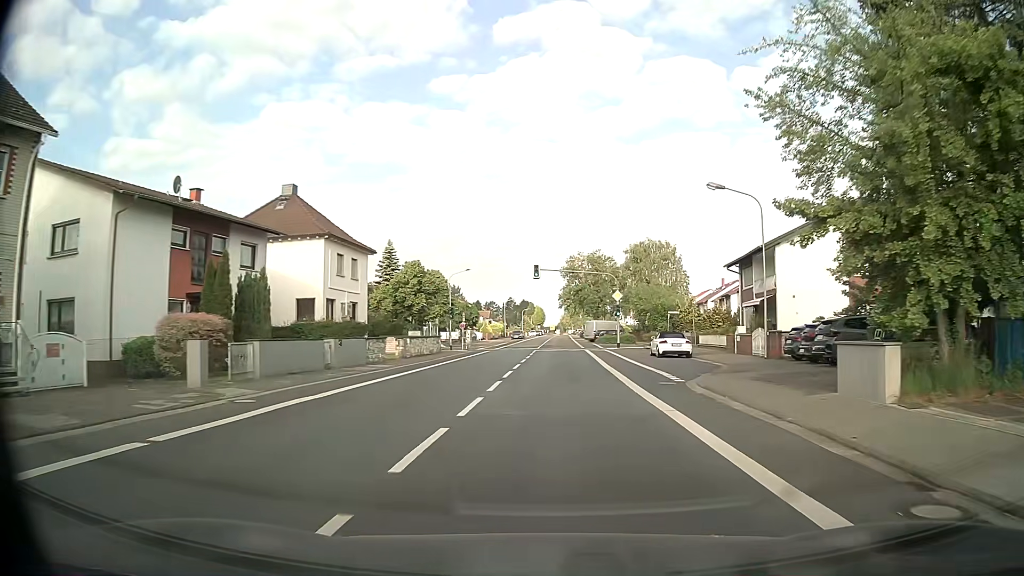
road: secondary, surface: asphalt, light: Day
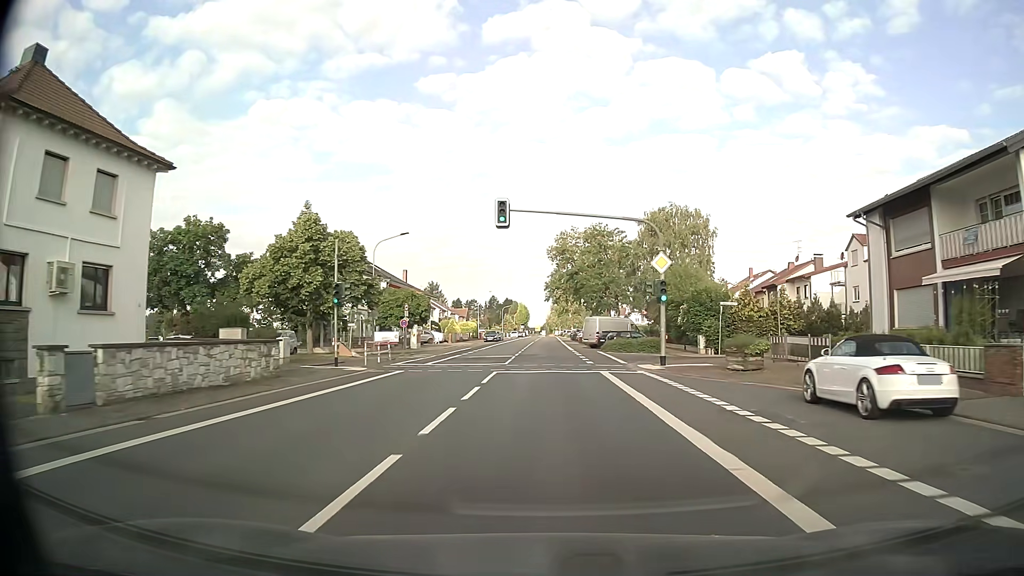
(+0.5, +25.1) m; +1°
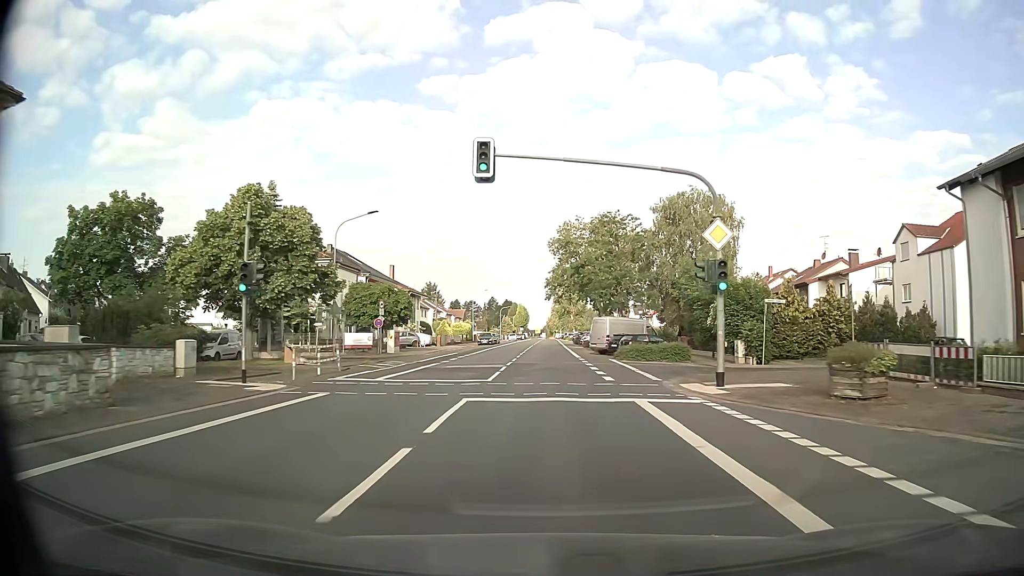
(0.0, +8.5) m; 0°
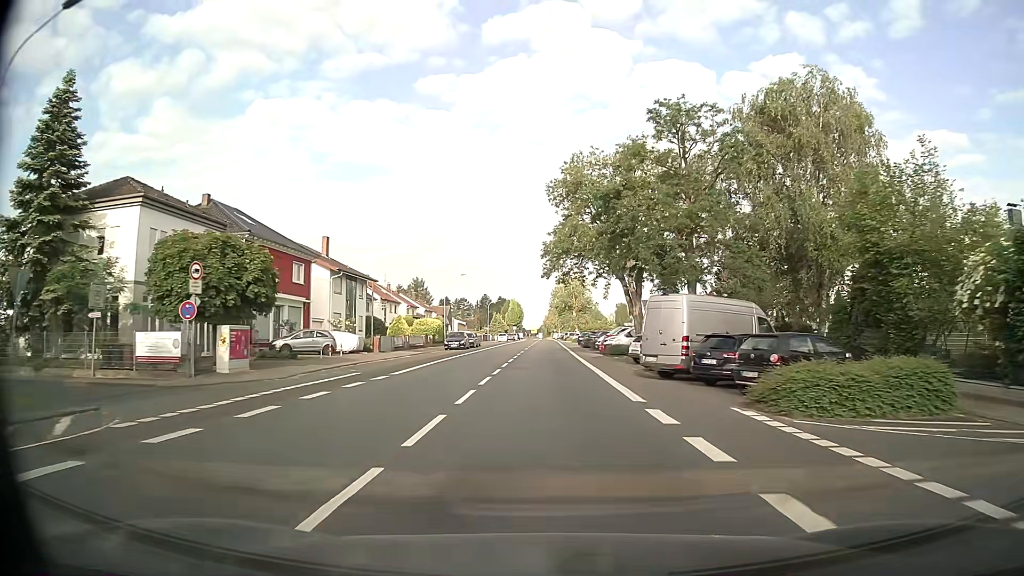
(+0.1, +25.4) m; +1°
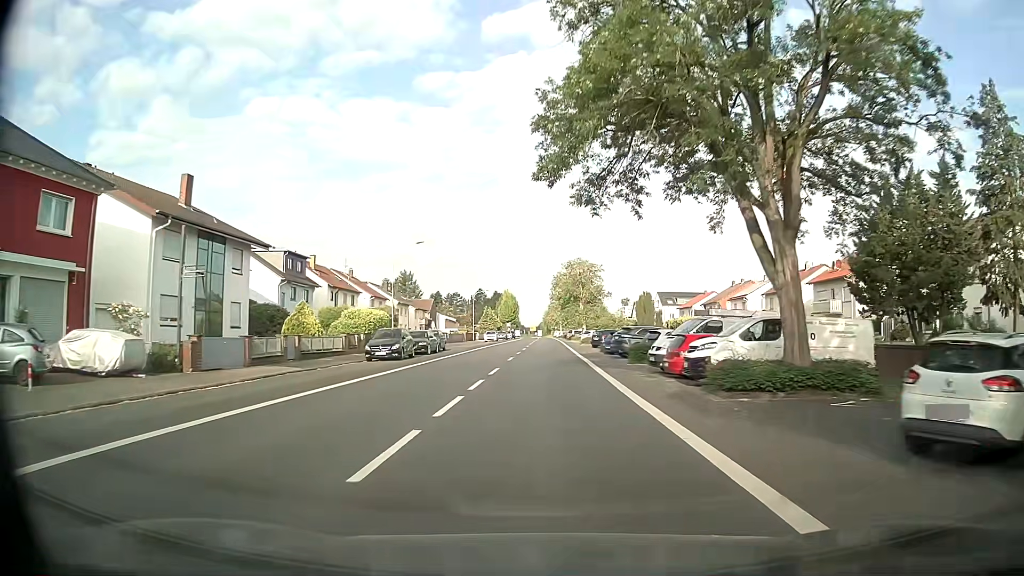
(-0.1, +25.1) m; 0°
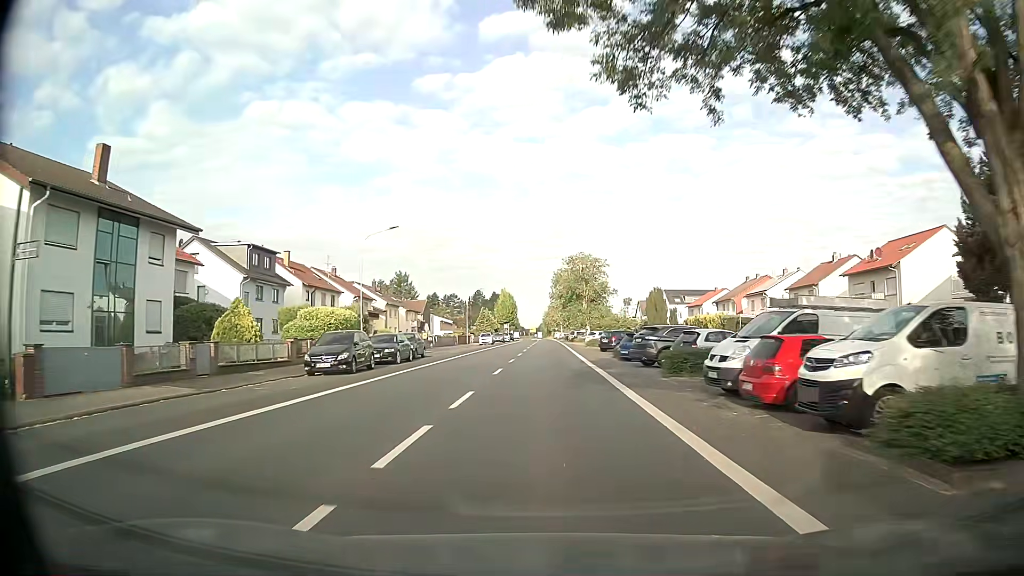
(0.0, +8.3) m; 0°
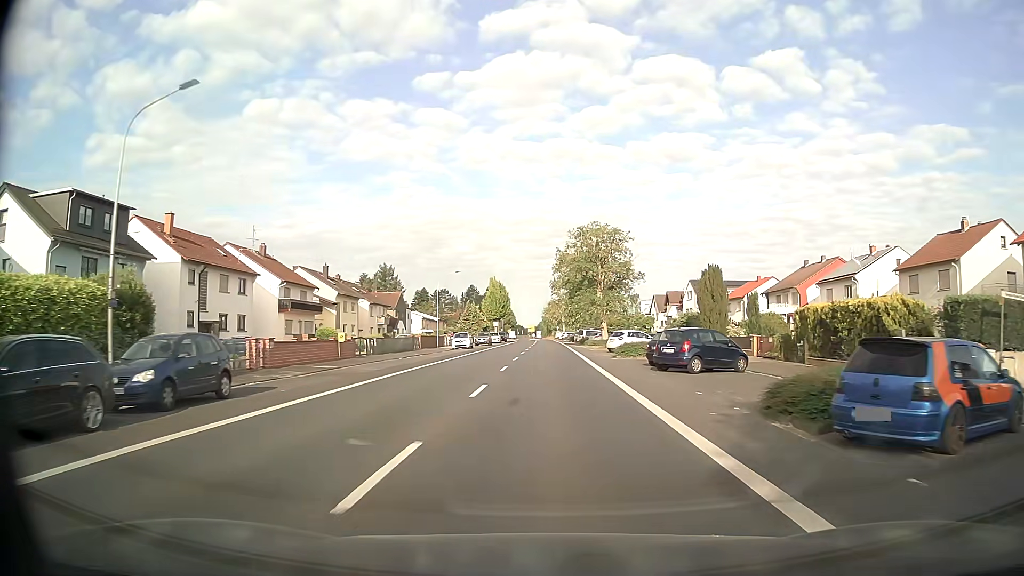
(-0.1, +25.1) m; 0°
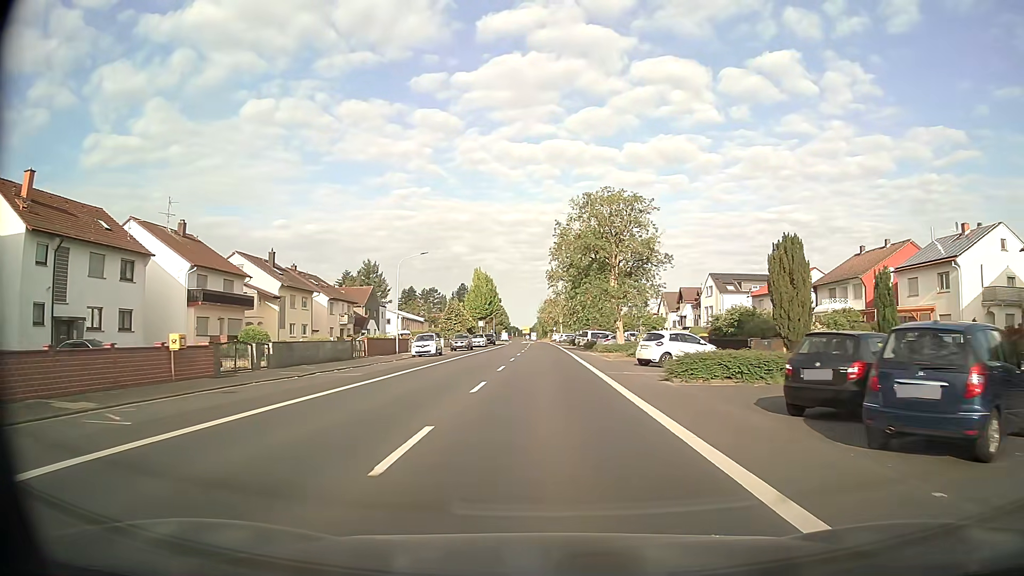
(+0.1, +16.8) m; +1°
(0, +10) (0, +20) (0, +30) (0, +40) (0, +50) (0, +60) (0, +70) (0, +80) (0, +90) (-1, +100) m
